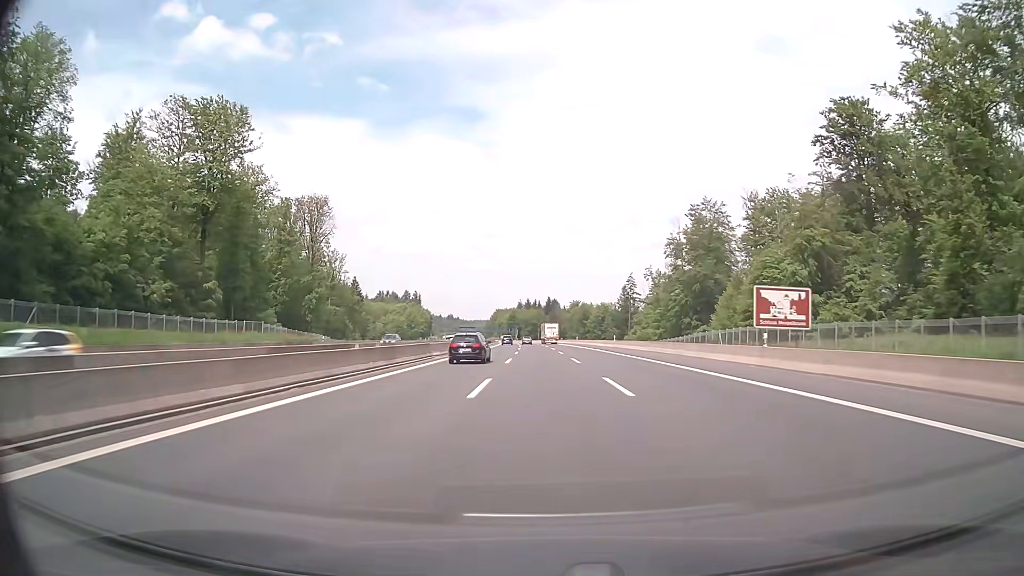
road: motorway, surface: asphalt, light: Day
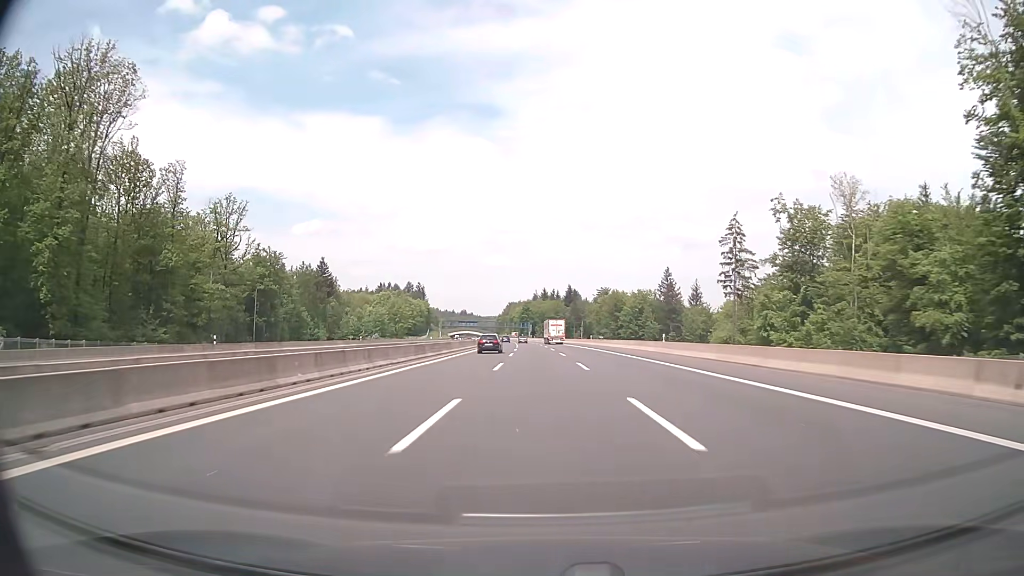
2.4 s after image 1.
(-1.1, +78.3) m; -2°
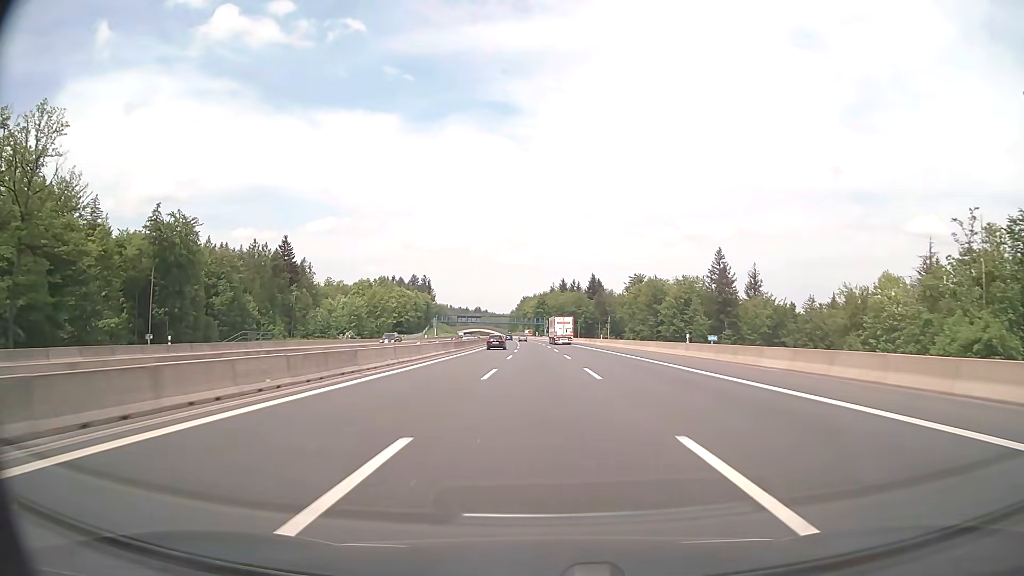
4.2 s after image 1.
(-0.7, +58.6) m; -1°
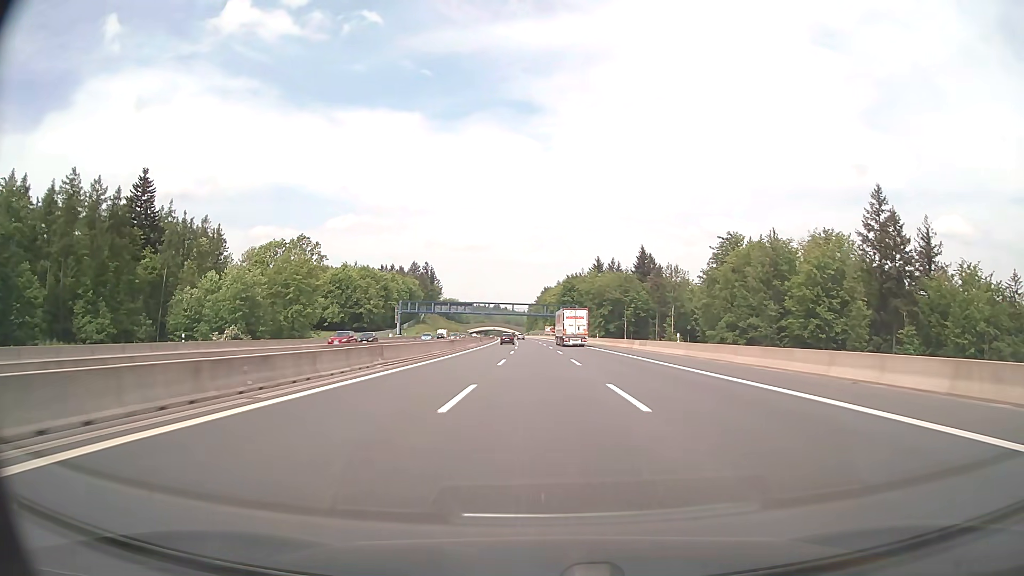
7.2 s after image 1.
(-1.8, +97.8) m; -2°
